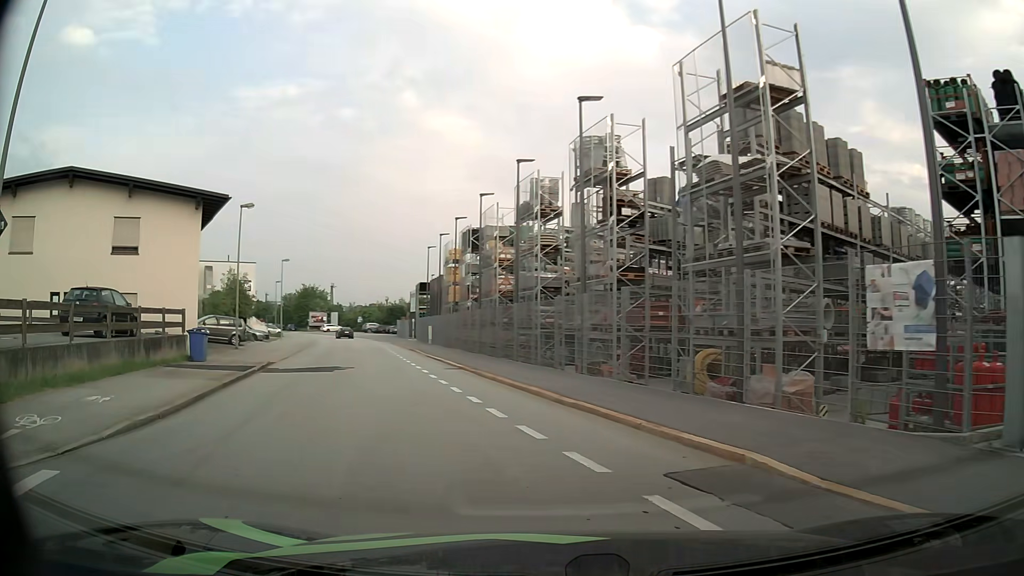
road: residential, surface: asphalt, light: Day
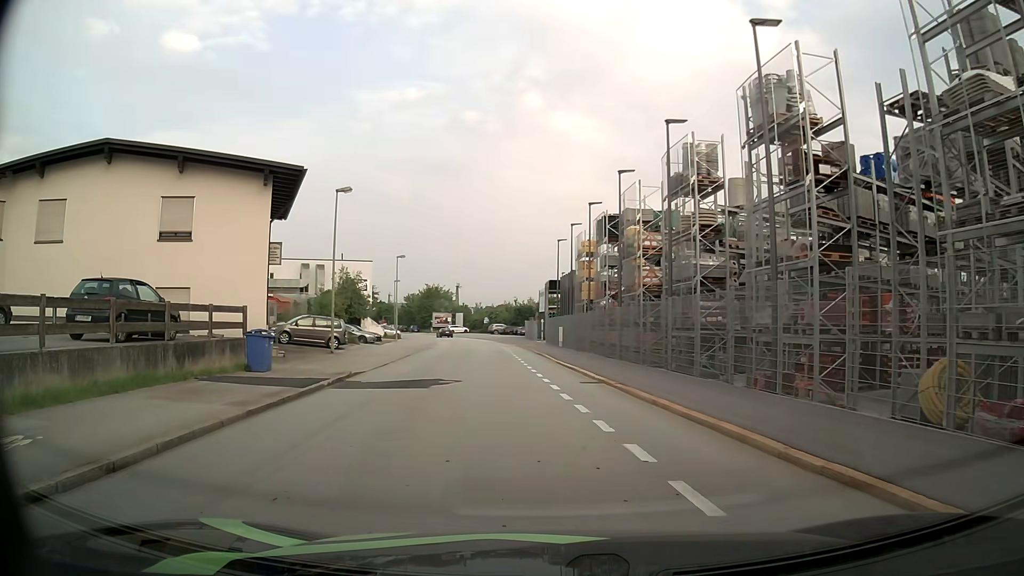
(-0.5, +5.4) m; -10°
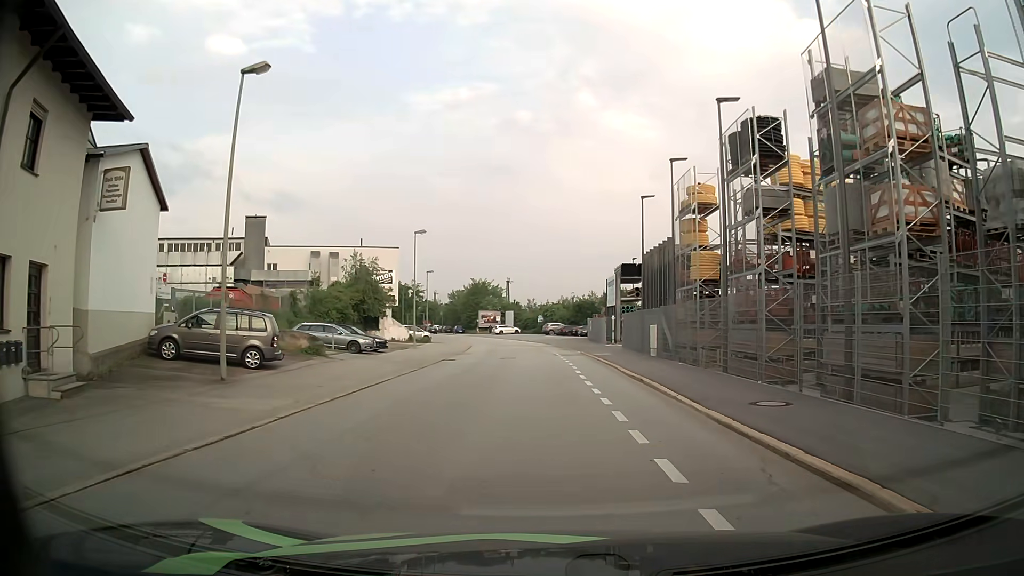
(-1.1, +17.1) m; -4°
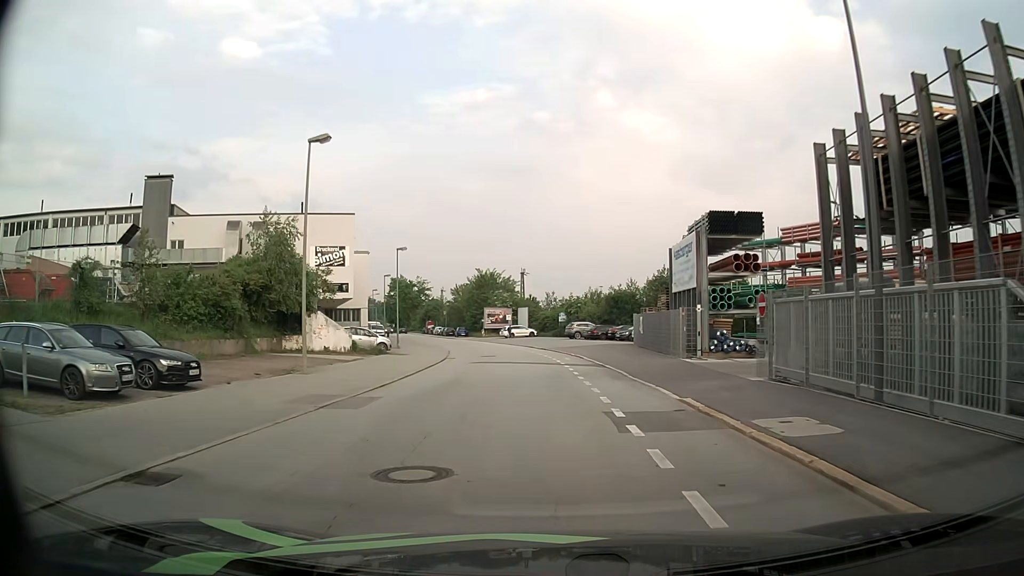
(-0.5, +24.2) m; -2°
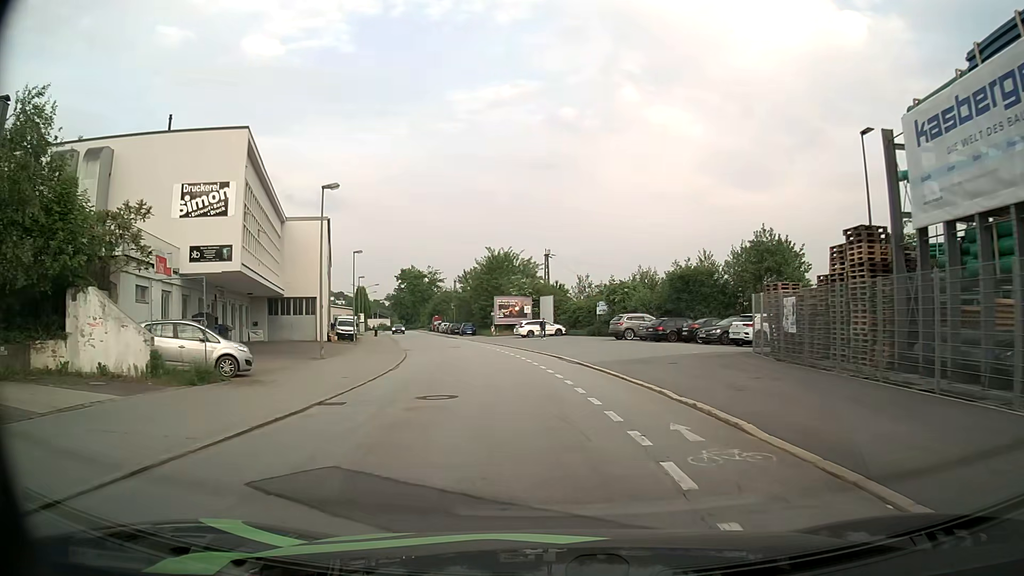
(-0.6, +23.2) m; -3°
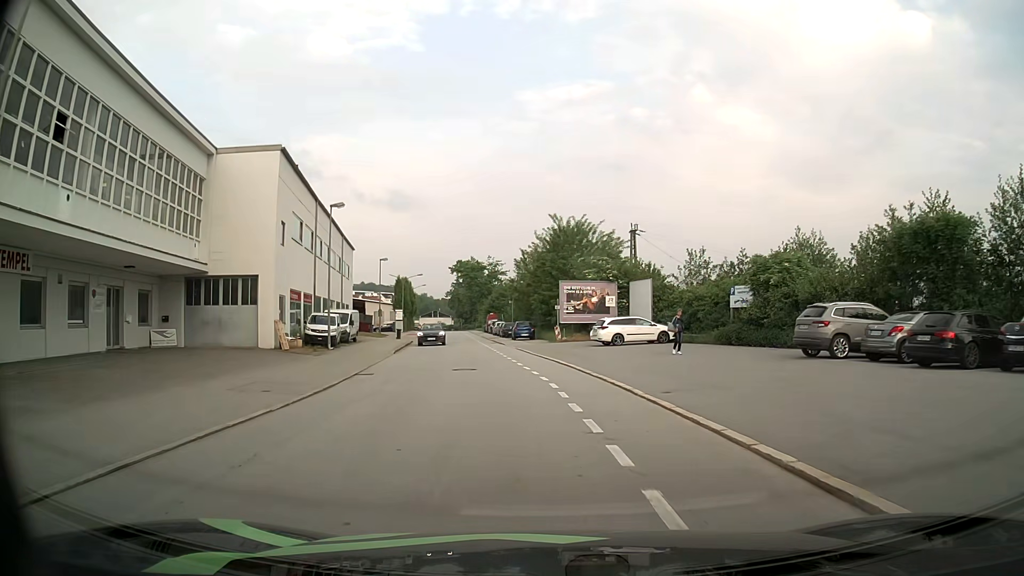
(-1.1, +23.2) m; -6°
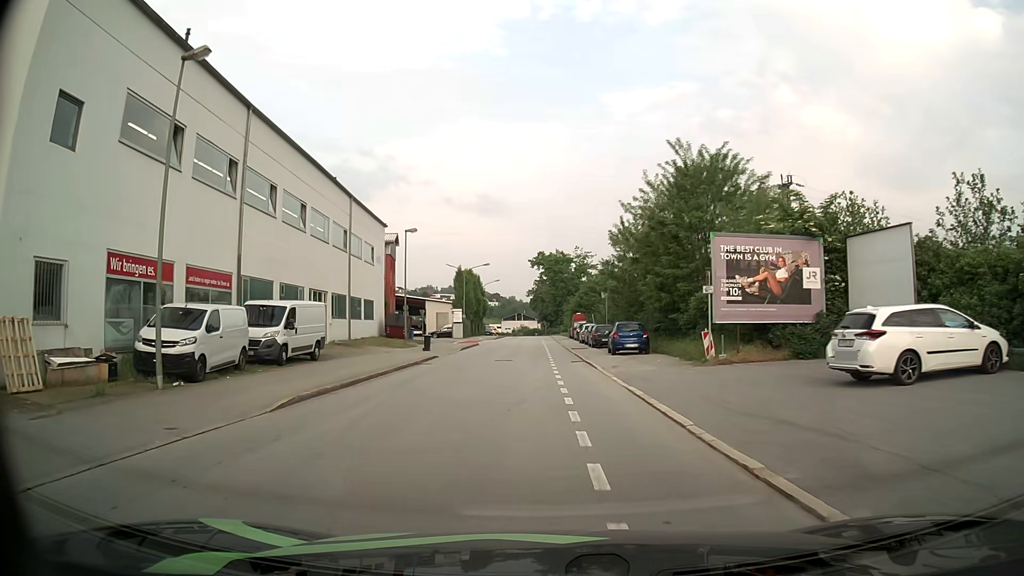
(-1.3, +23.1) m; -7°
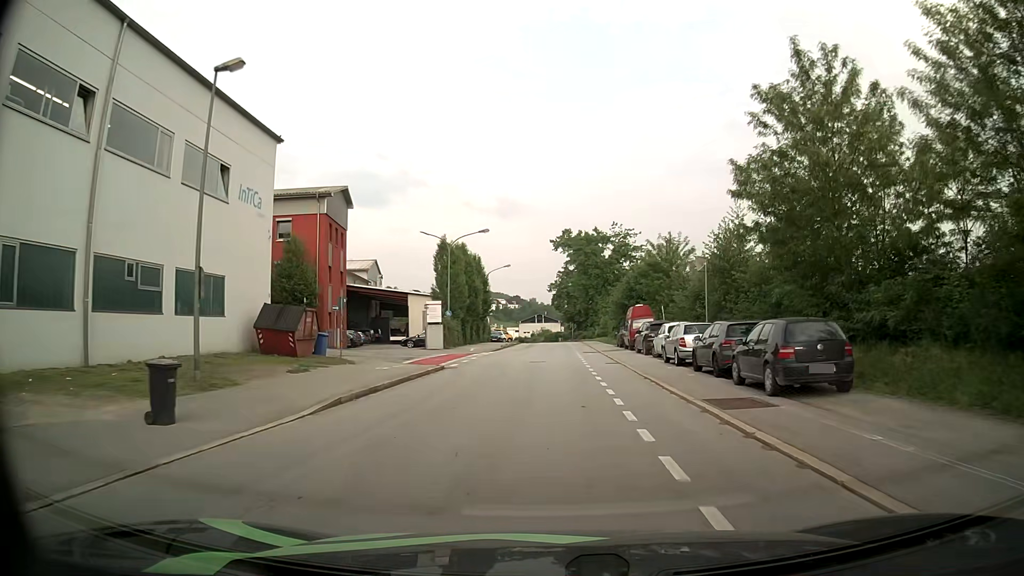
(-1.3, +30.2) m; -3°
(0, +10) (0, +20) (+1, +30) (+1, +40) (+1, +50) (+1, +60) (+2, +70) (+2, +80) (+2, +90) (+2, +100) m
